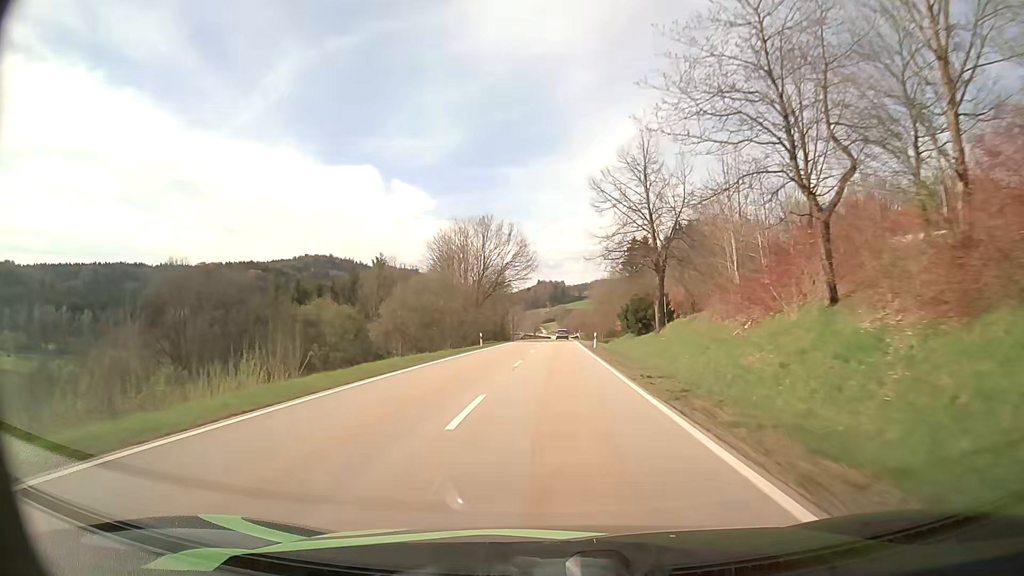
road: secondary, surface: asphalt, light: Day
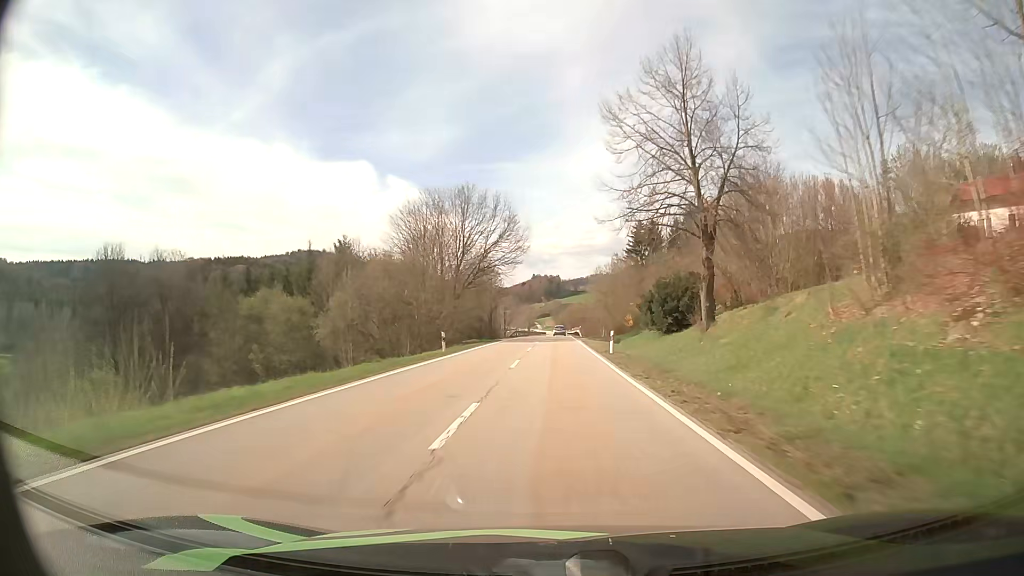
(+0.1, +15.3) m; +1°
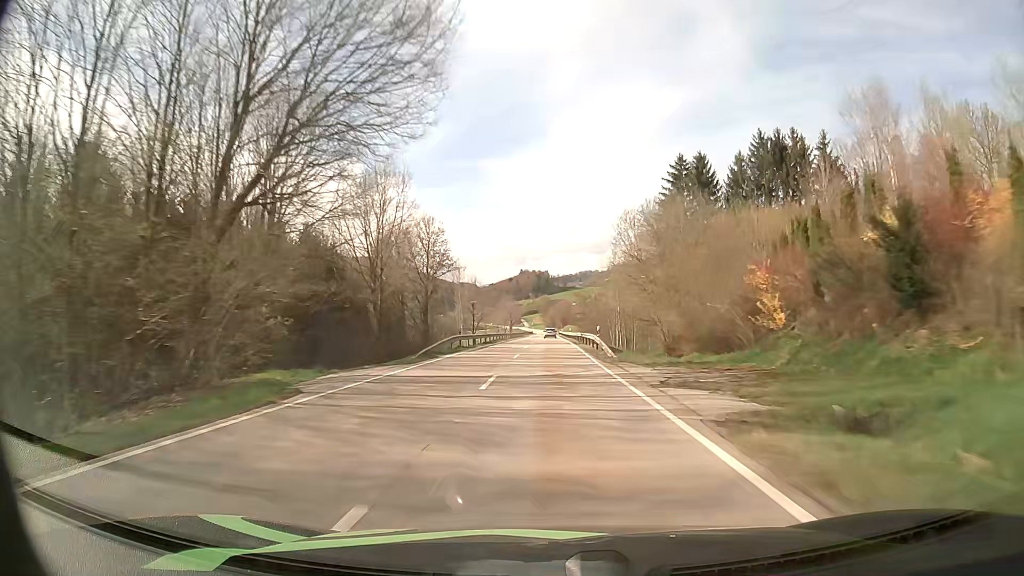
(+0.5, +46.7) m; +1°
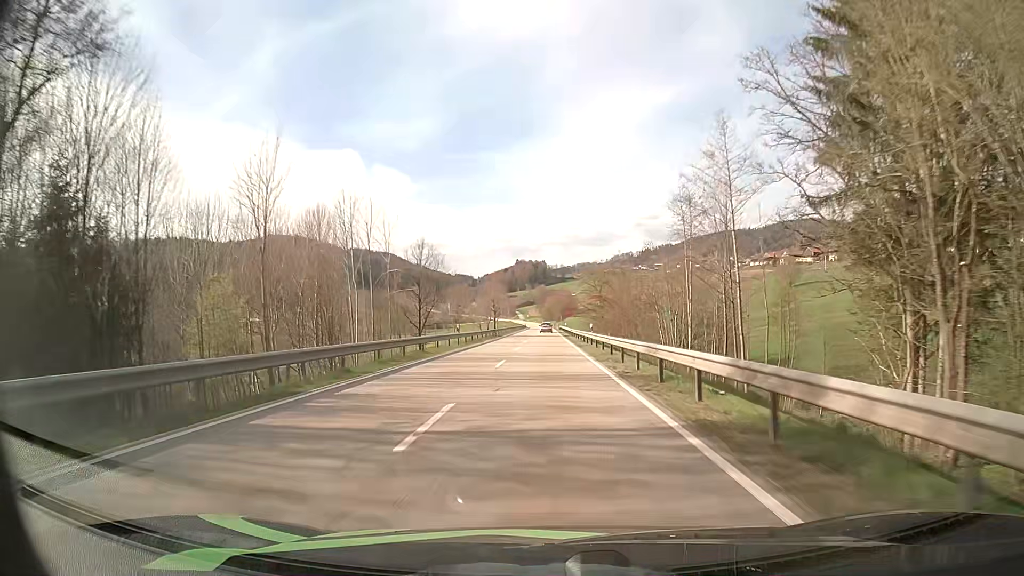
(+0.2, +47.4) m; 0°
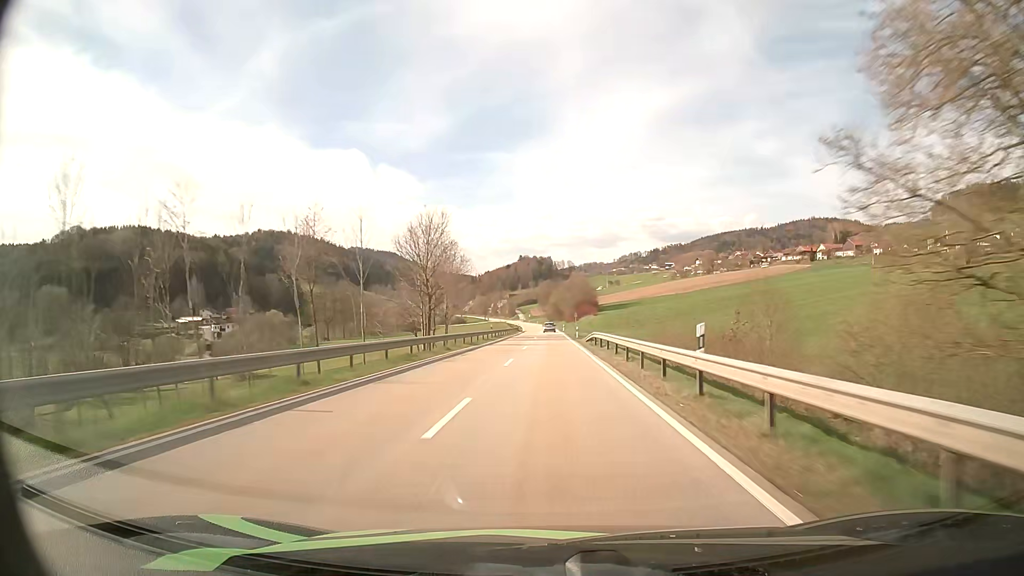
(-0.1, +80.0) m; 0°
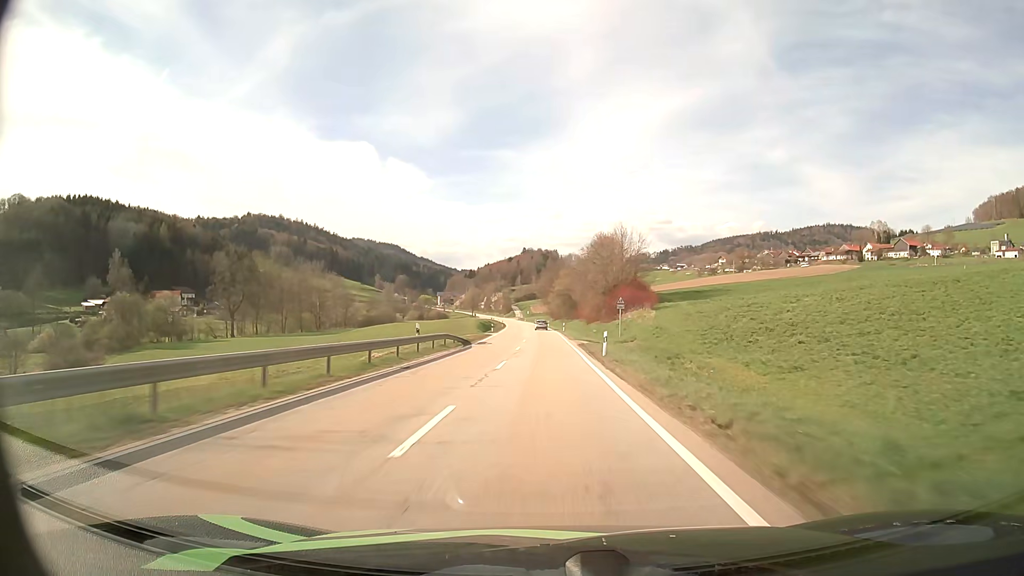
(+0.3, +82.1) m; -1°
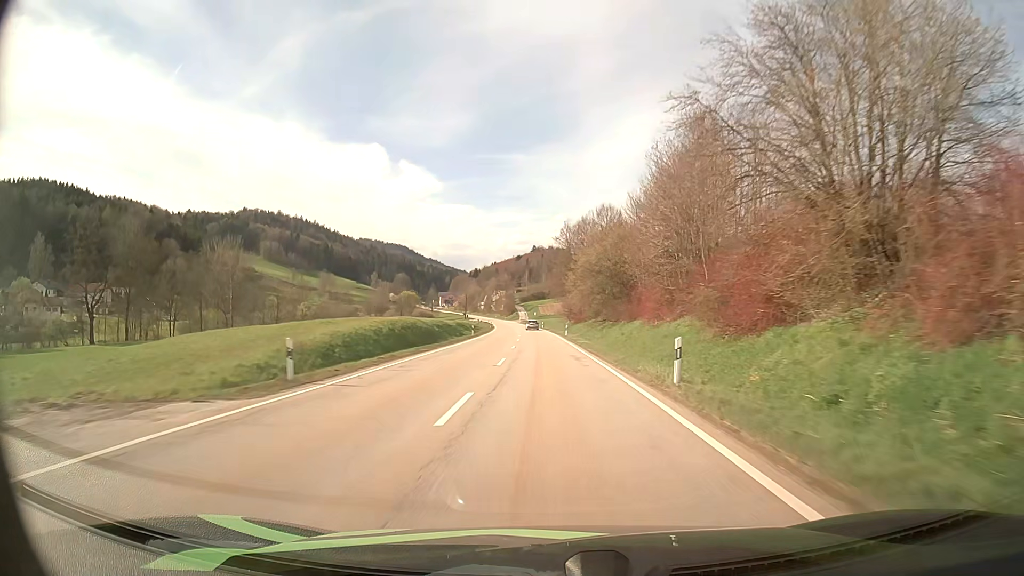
(-0.4, +65.7) m; -1°
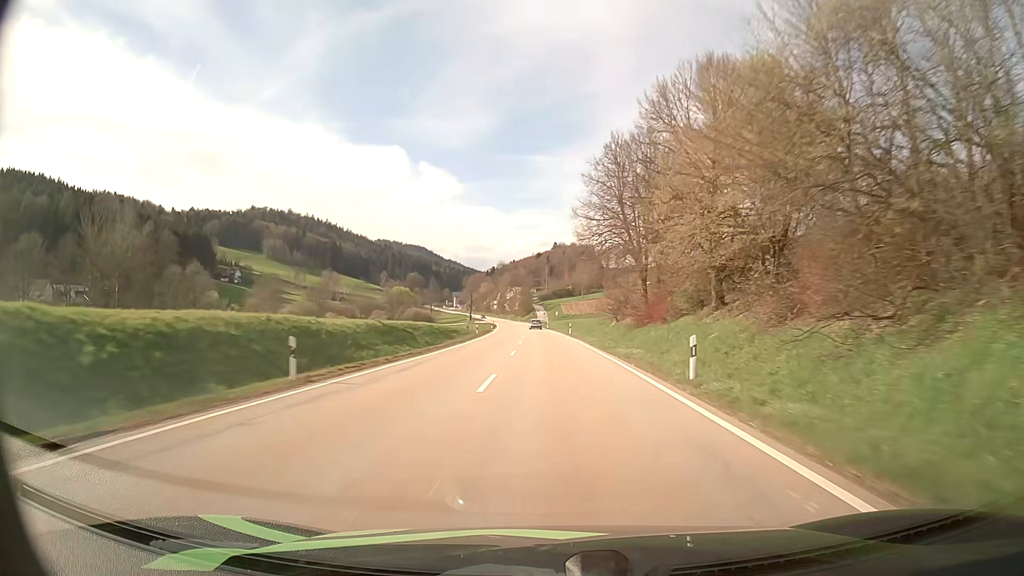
(-0.9, +49.4) m; -2°
(0, +10) (0, +20) (0, +30) (0, +40) (0, +50) (-1, +60) (-1, +70) (-1, +80) (-2, +90) (-2, +100) m
